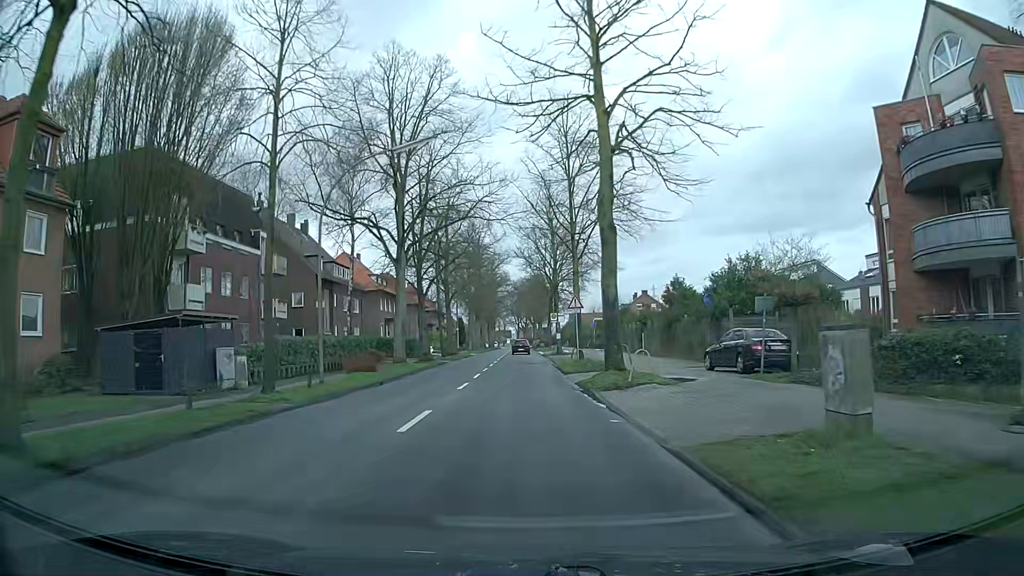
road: secondary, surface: asphalt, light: Day
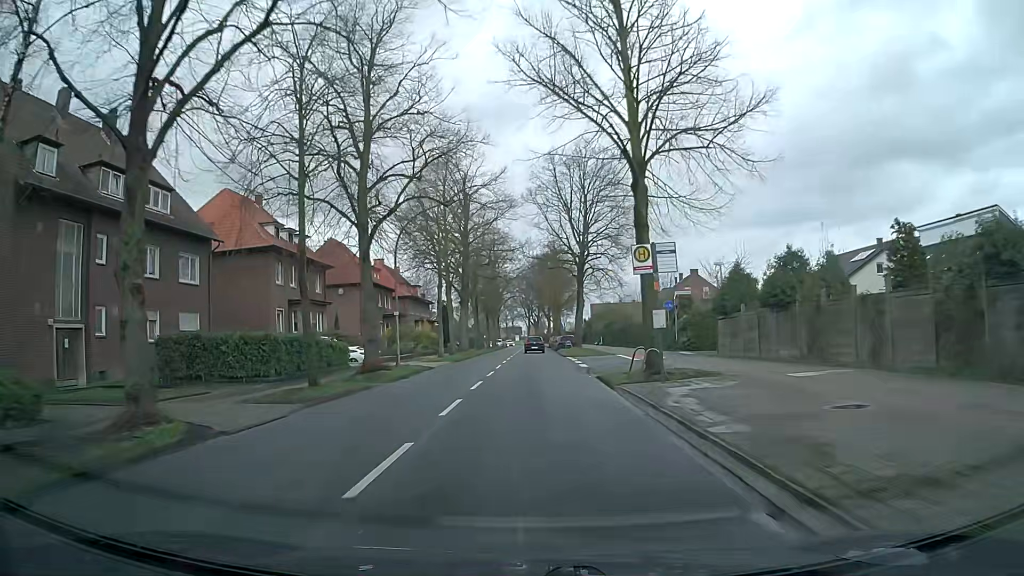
(-0.4, +37.5) m; 0°
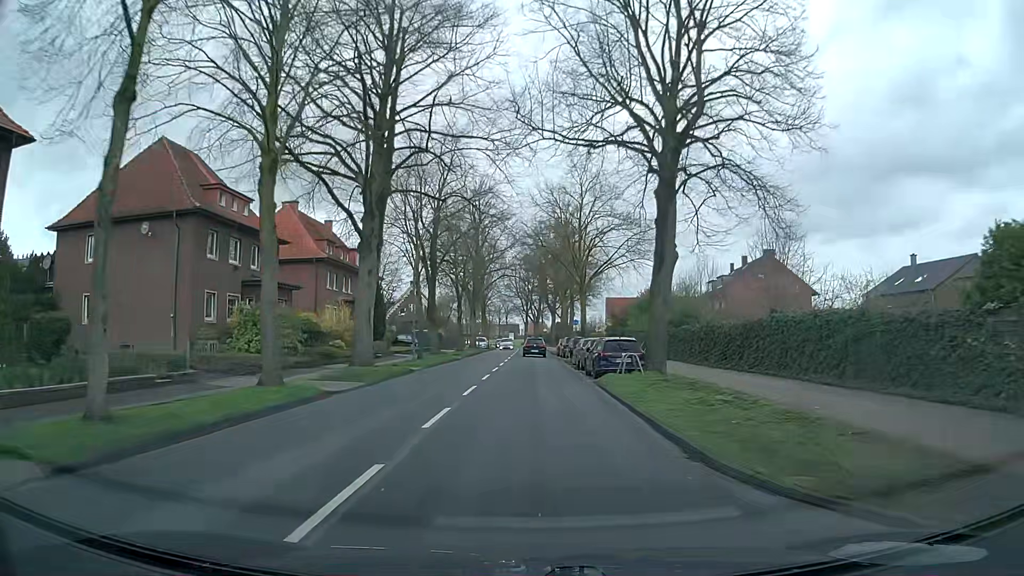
(-0.2, +37.7) m; 0°
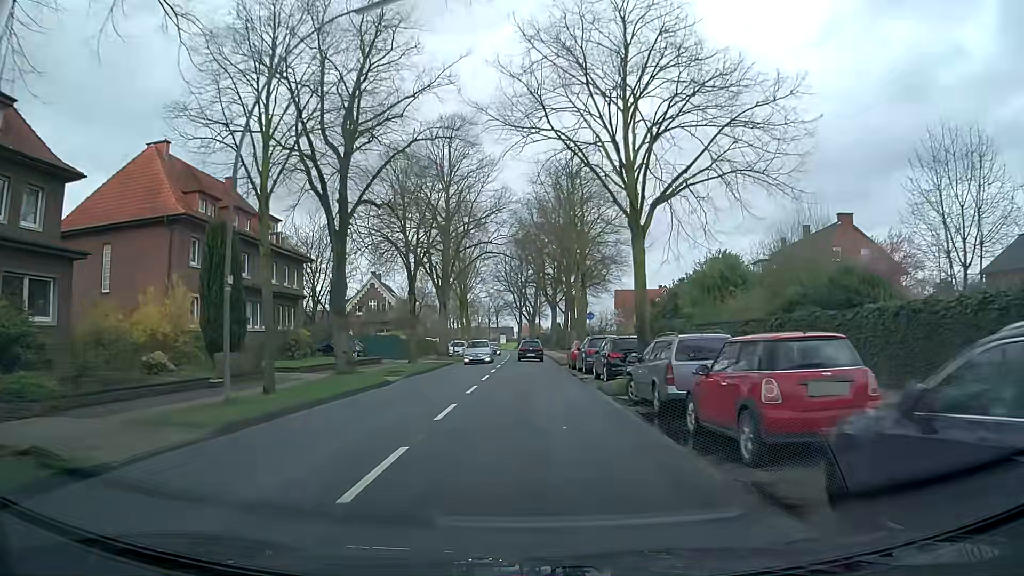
(0.0, +22.8) m; 0°
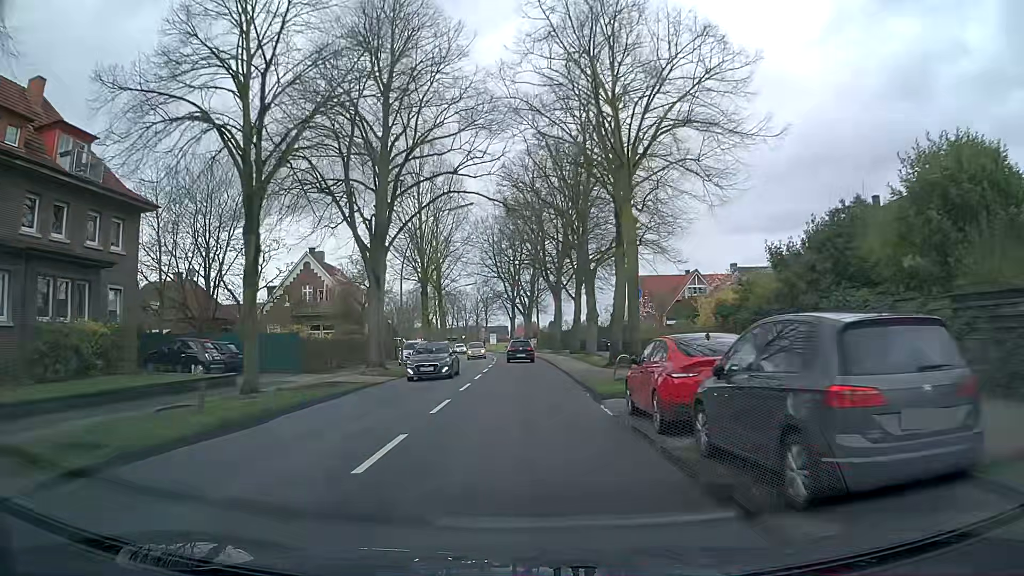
(0.0, +22.8) m; +1°
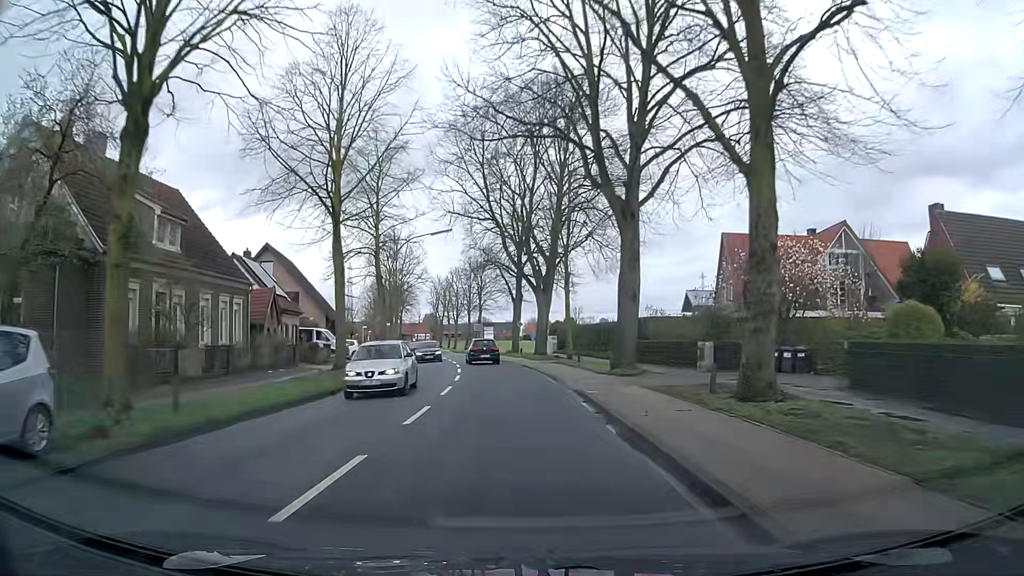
(-0.5, +38.3) m; -1°
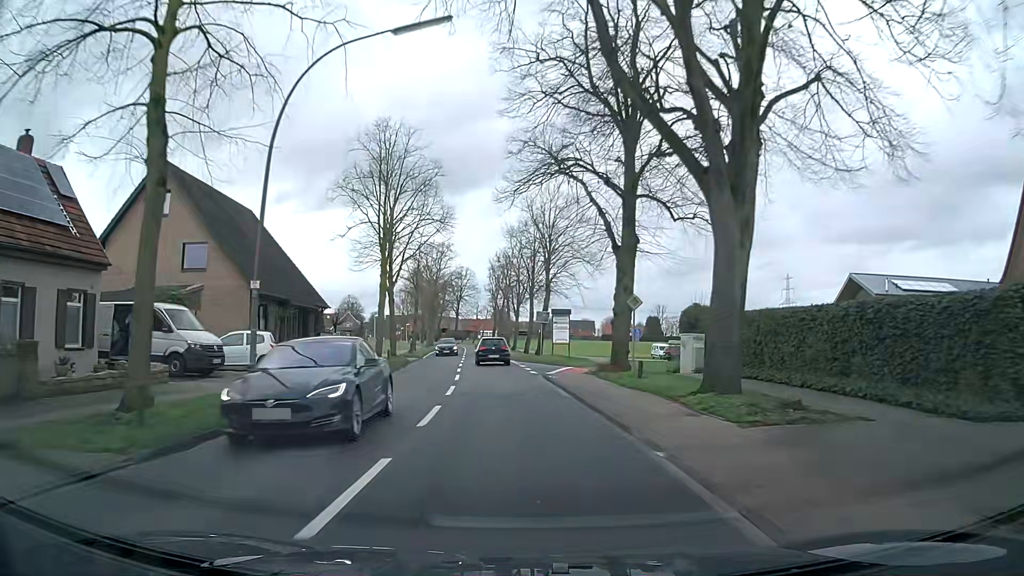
(-1.4, +30.8) m; -6°
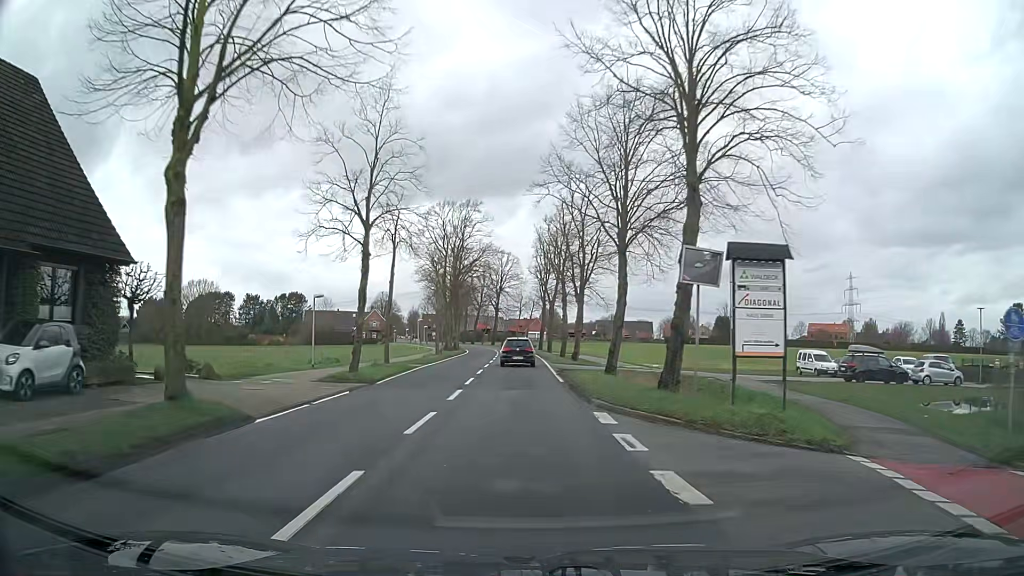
(-1.5, +30.9) m; -4°
